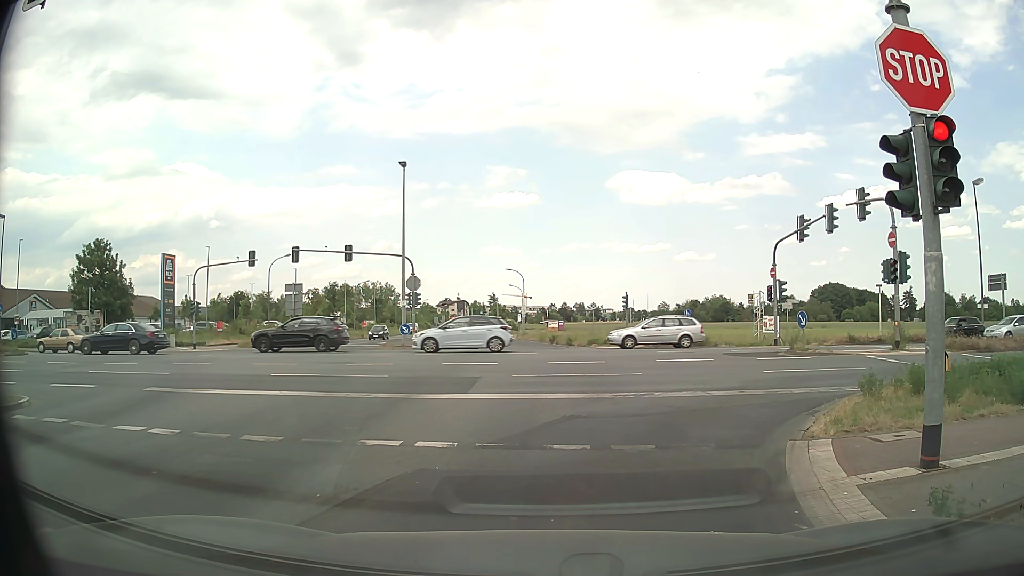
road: tertiary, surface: asphalt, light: Day
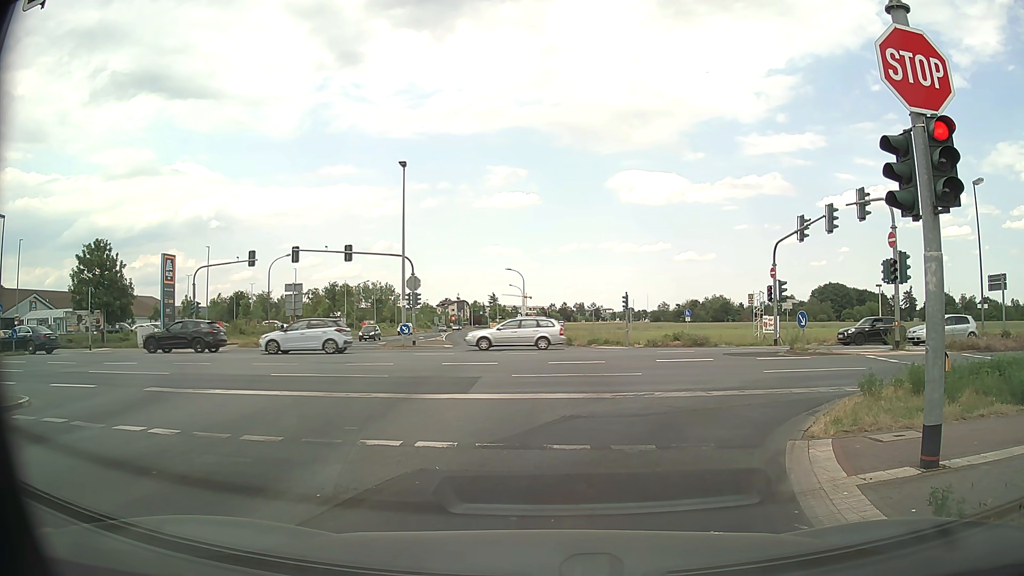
(0.0, 0.0) m; 0°
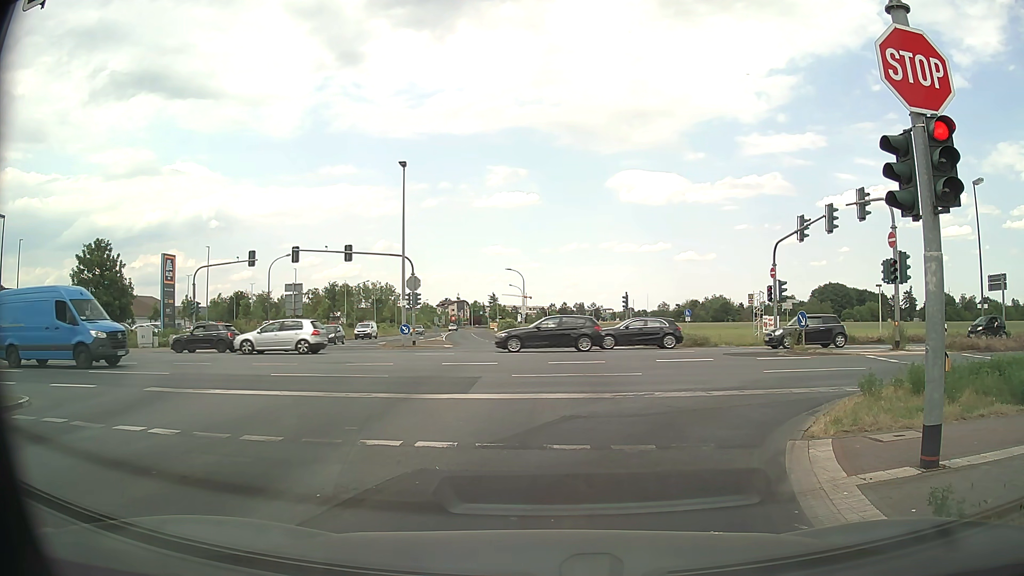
(0.0, 0.0) m; 0°
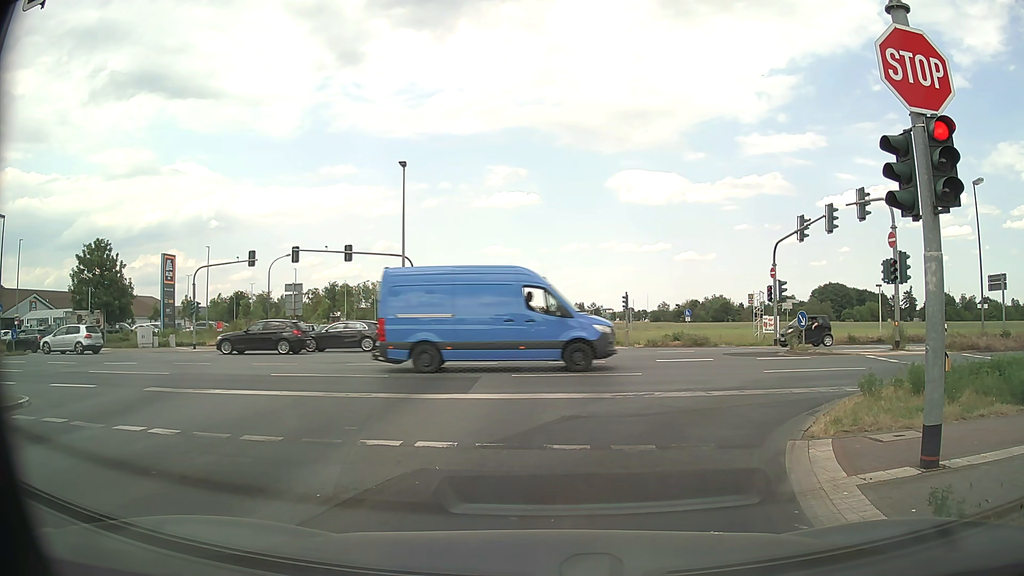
(0.0, 0.0) m; 0°
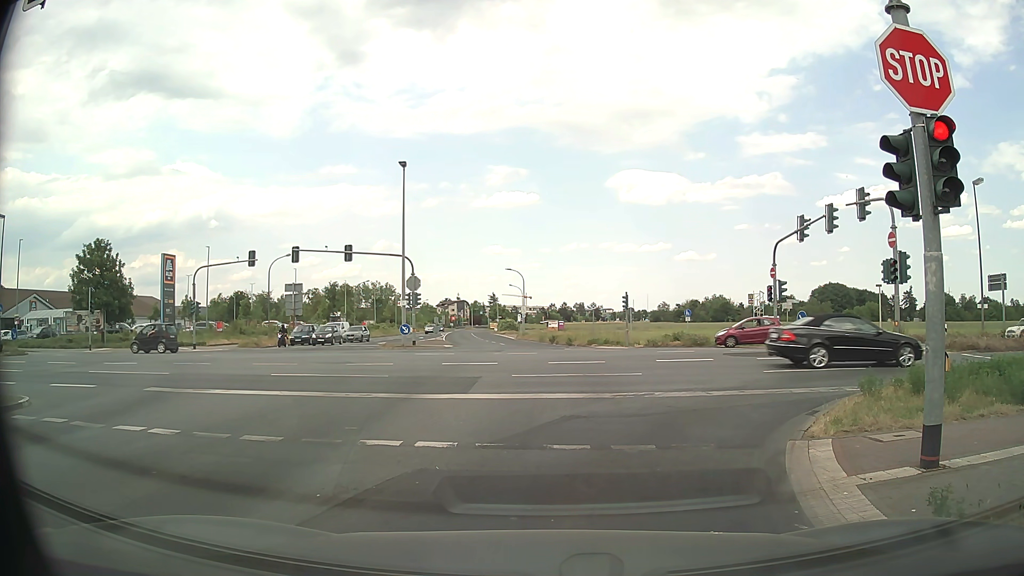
(0.0, 0.0) m; 0°
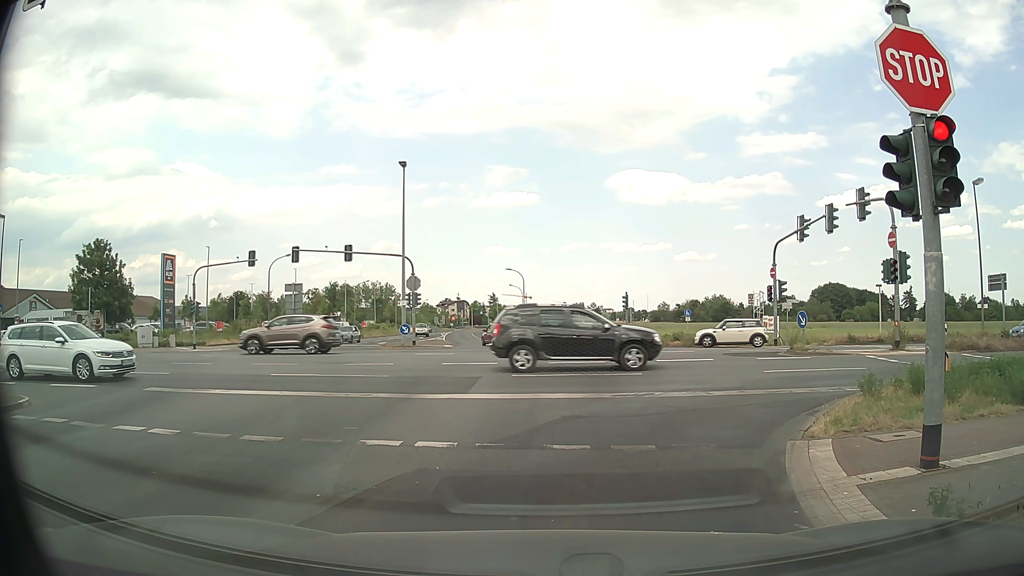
(0.0, 0.0) m; 0°
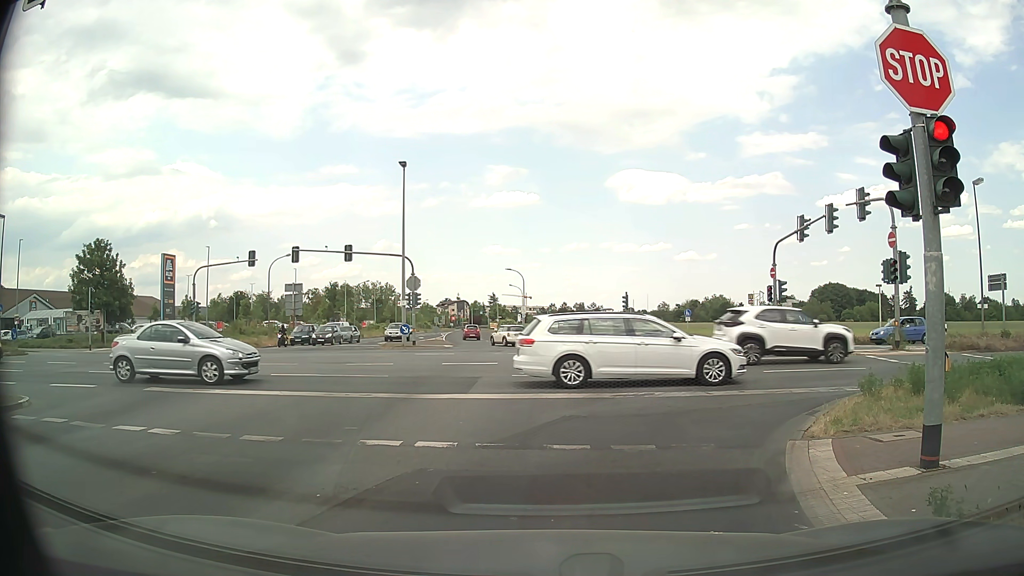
(0.0, 0.0) m; 0°
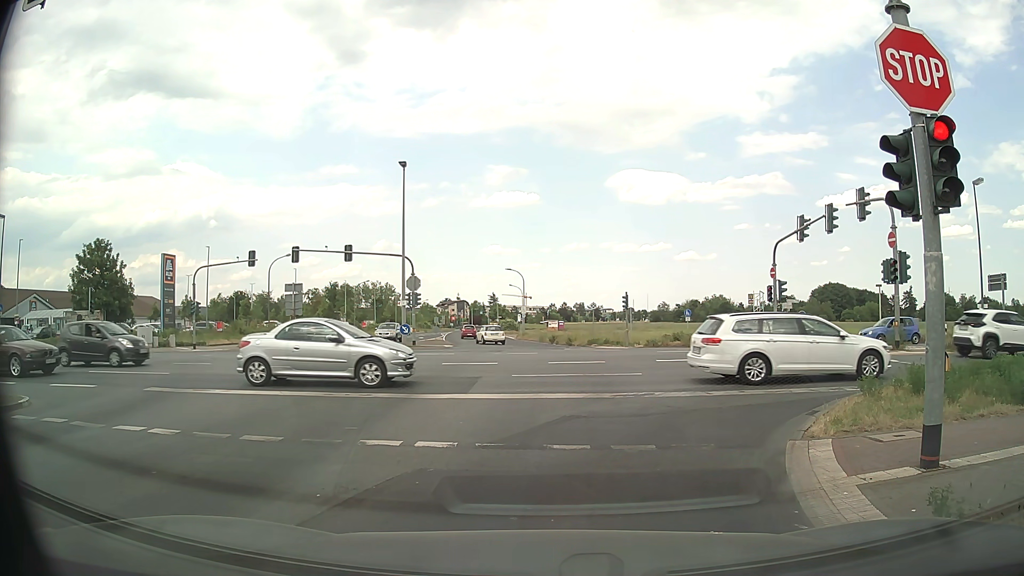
(0.0, 0.0) m; 0°
